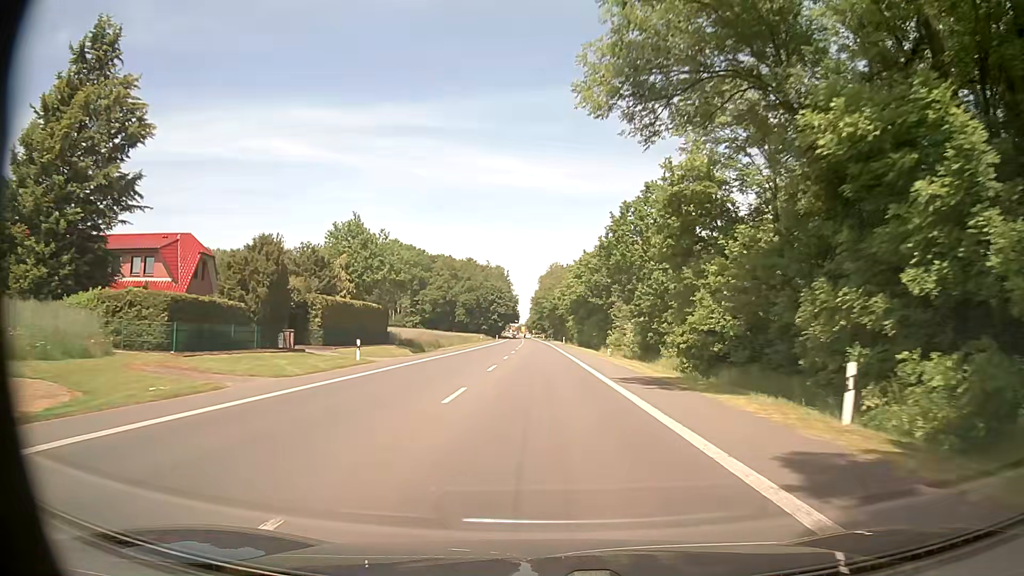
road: primary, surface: asphalt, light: Day
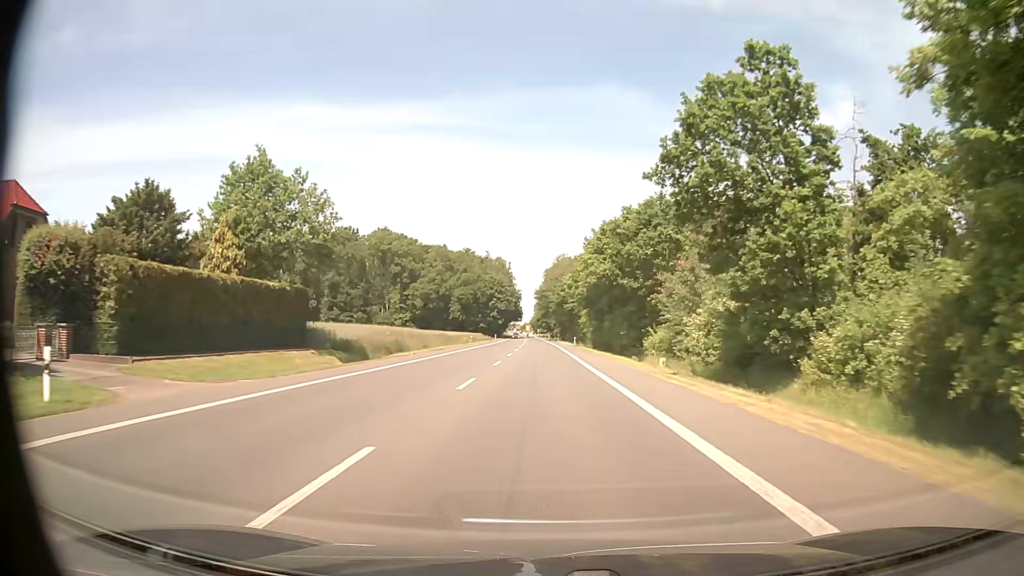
(-0.1, +21.5) m; -1°
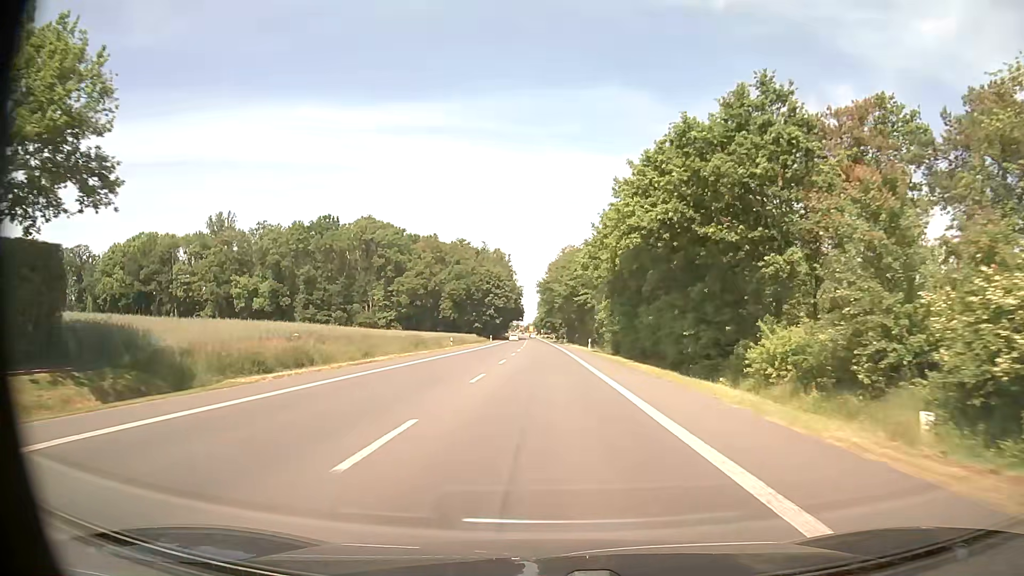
(0.0, +21.6) m; 0°
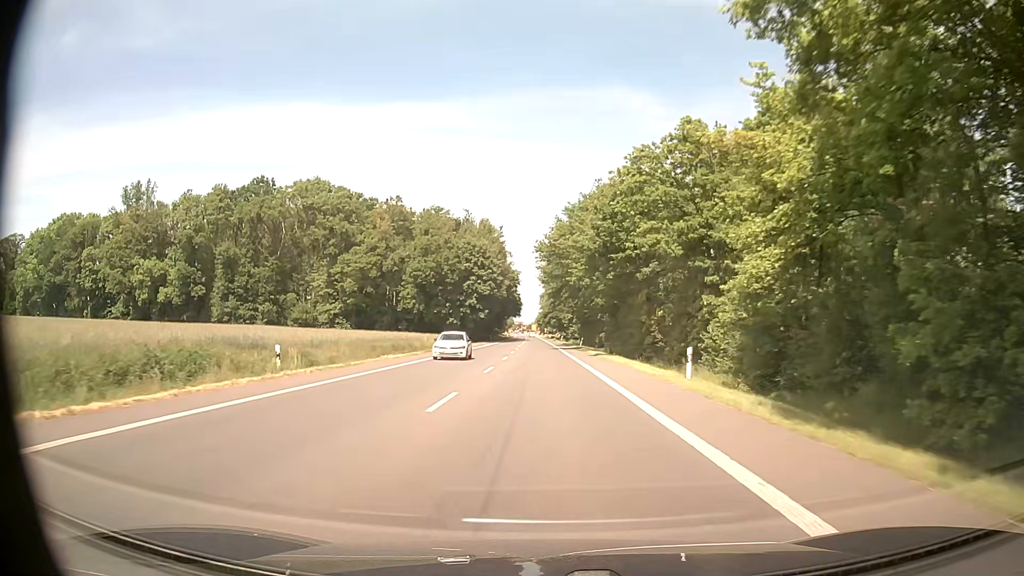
(-0.2, +43.5) m; 0°
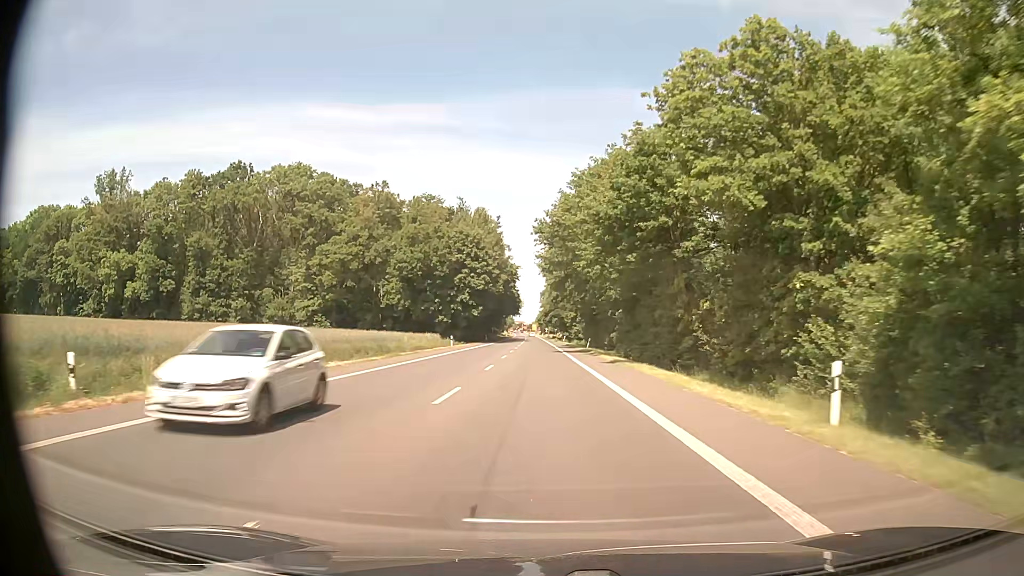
(0.0, +10.9) m; 0°
(0, +10) (0, +20) (0, +30) (0, +40) (0, +50) (-1, +60) (-1, +70) (-1, +80) (-1, +90) (-1, +100) m
